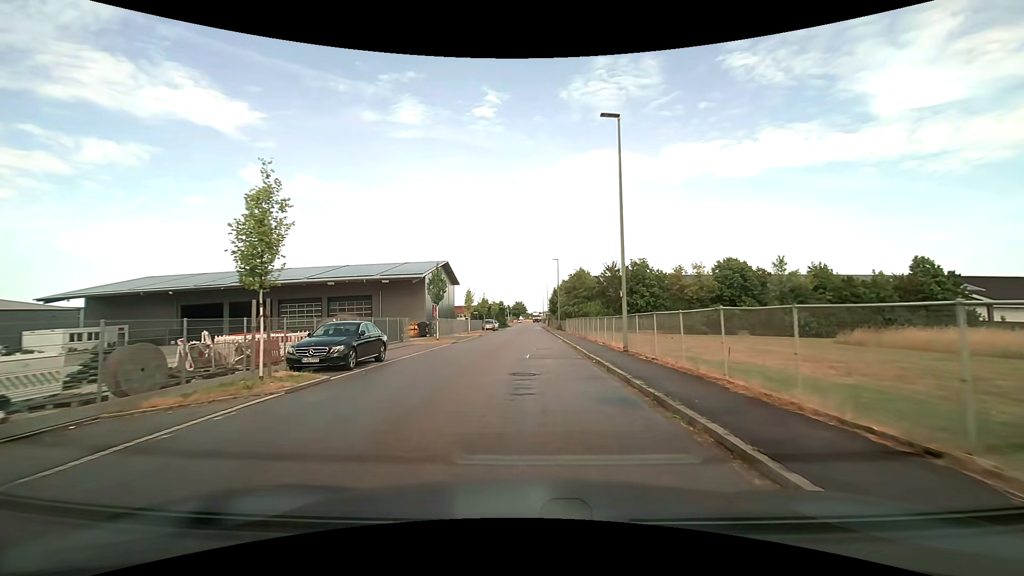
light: Day
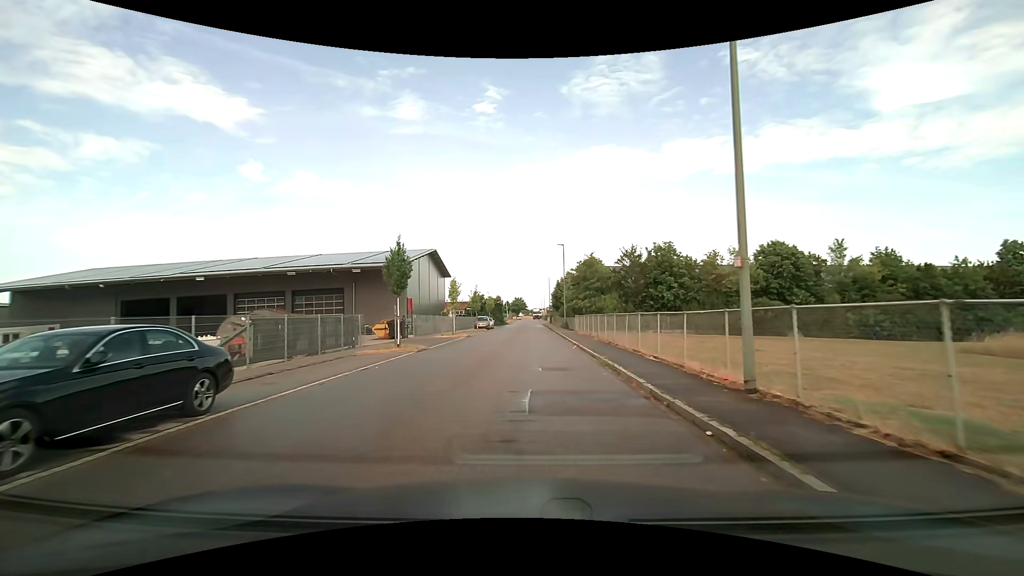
(-0.1, +9.9) m; 0°
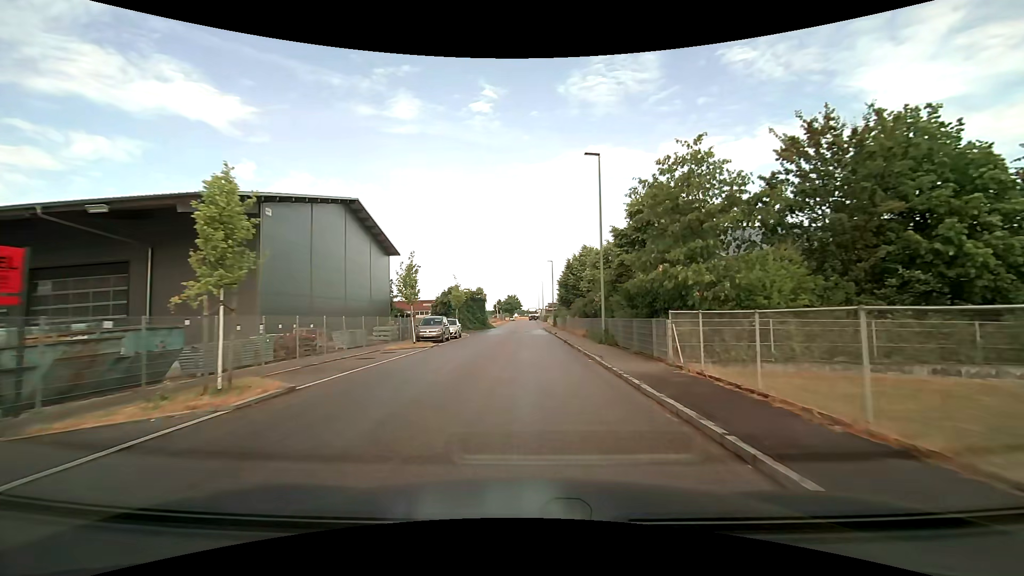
(+0.1, +29.0) m; +1°
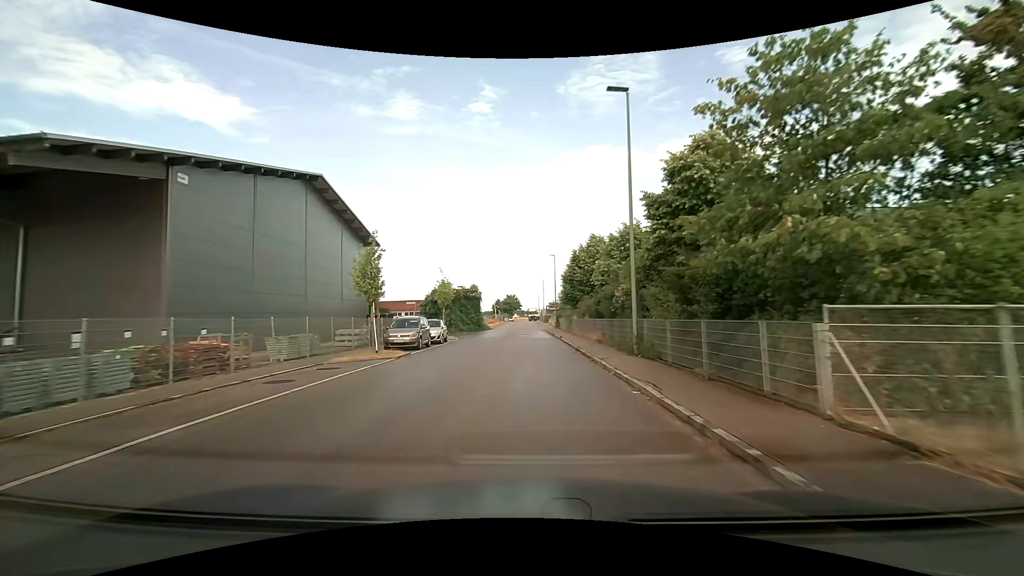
(0.0, +6.7) m; 0°
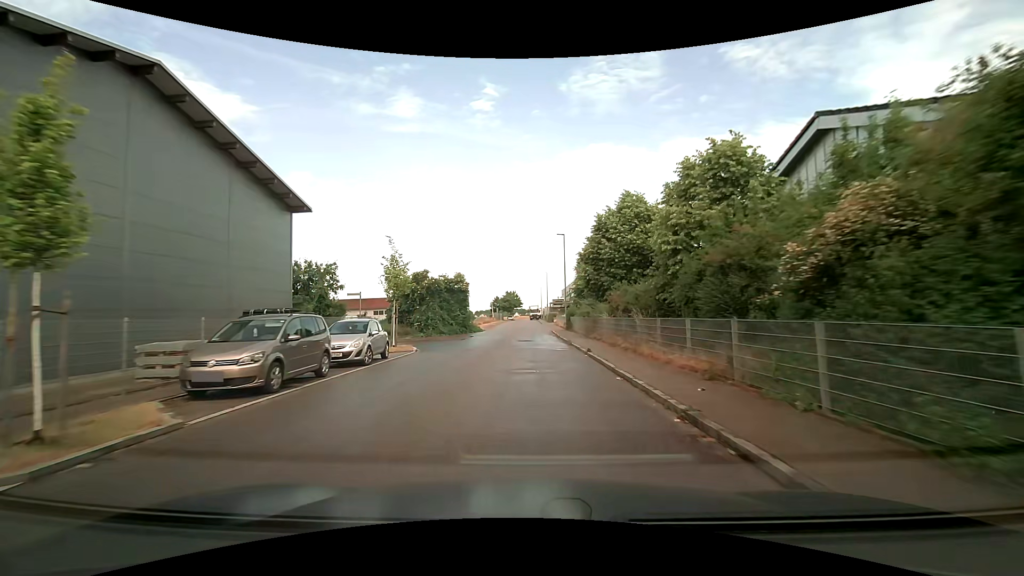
(0.0, +14.2) m; 0°
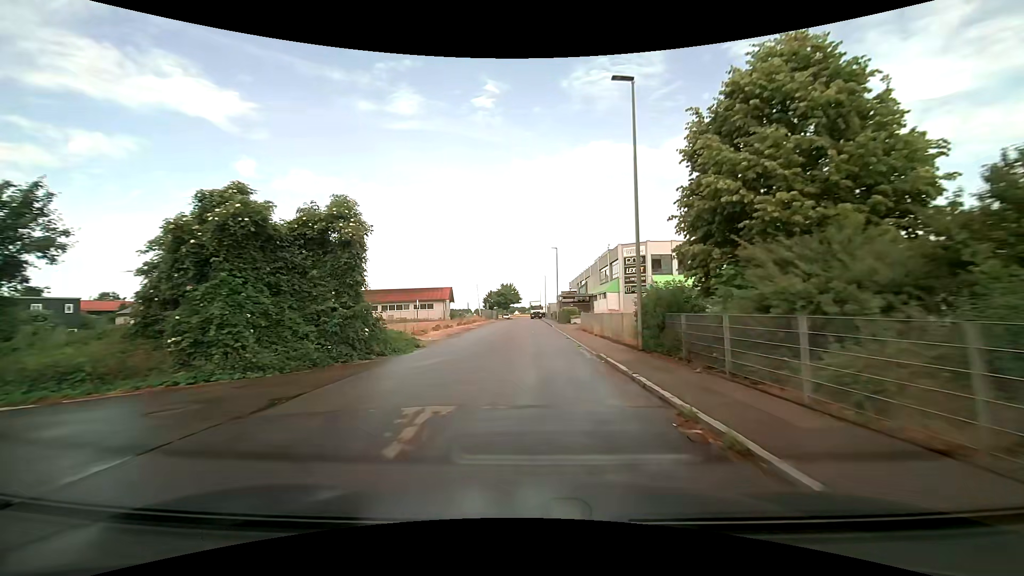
(0.0, +30.0) m; 0°
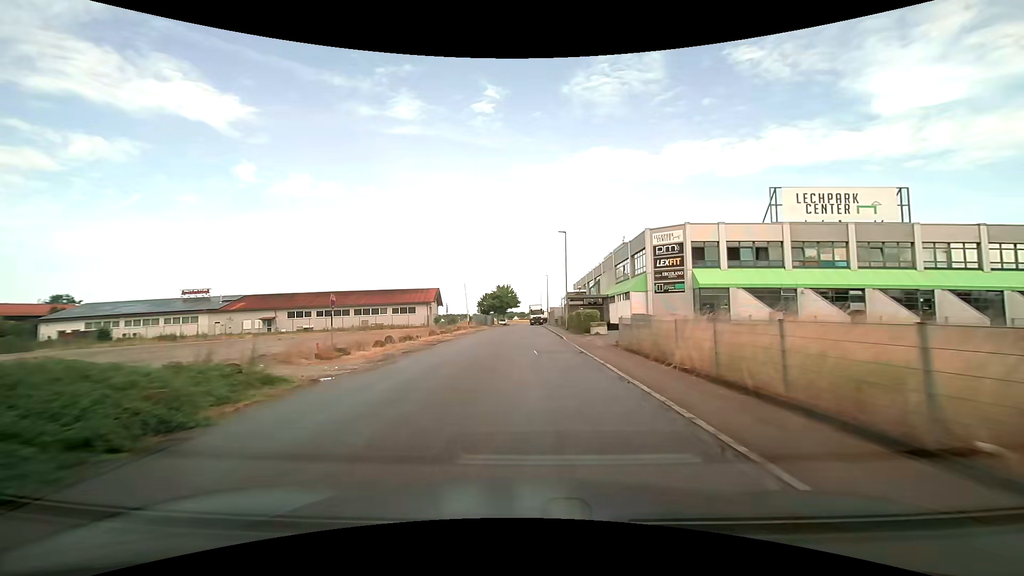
(0.0, +14.7) m; 0°
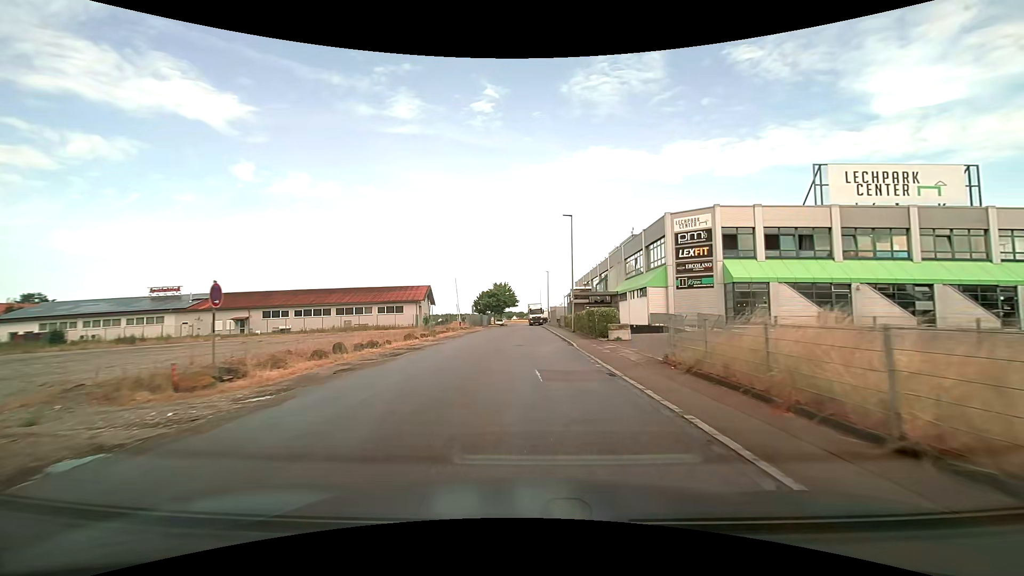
(0.0, +7.2) m; 0°
(0, +10) (0, +20) (0, +30) (0, +40) (0, +50) (0, +60) (-1, +70) (-2, +80) (-2, +90) (-2, +100) m
